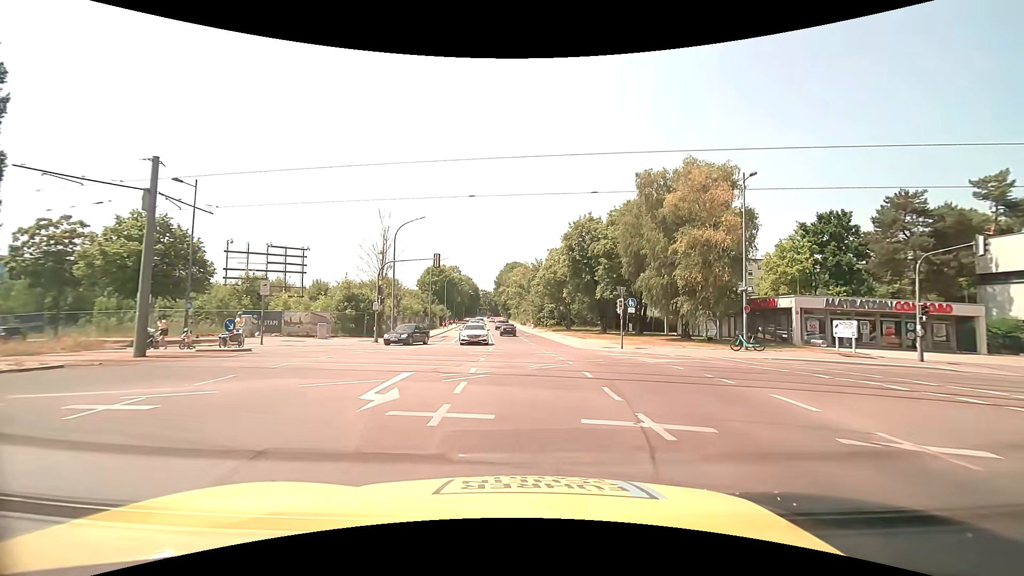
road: secondary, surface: asphalt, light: Day
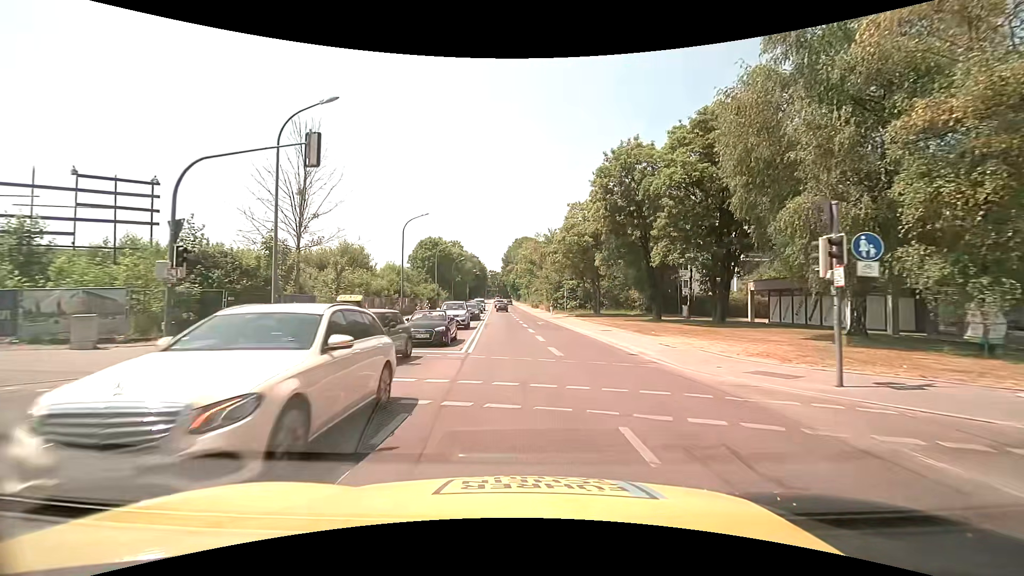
(-0.3, +21.7) m; -3°
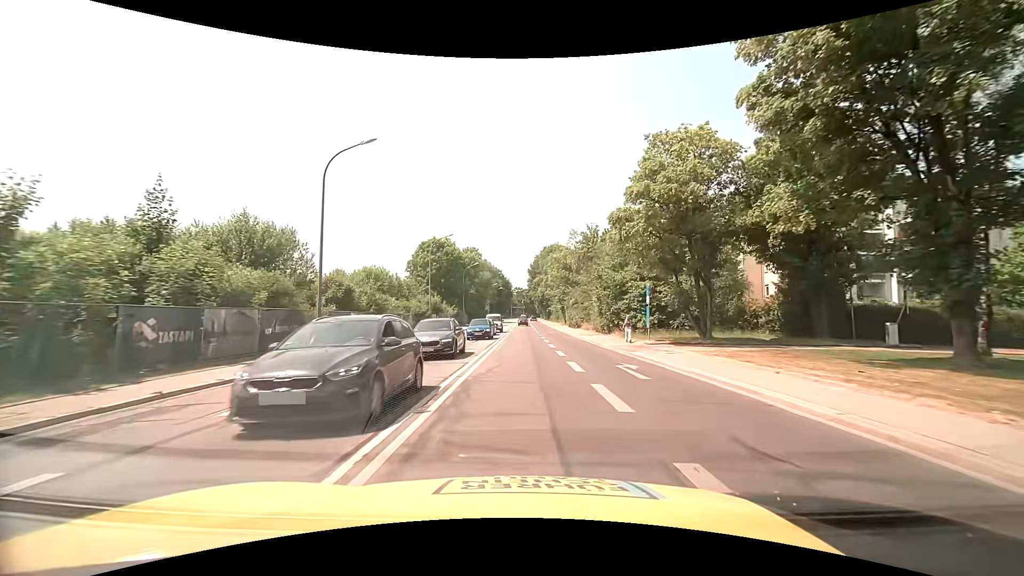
(-0.6, +26.5) m; -2°
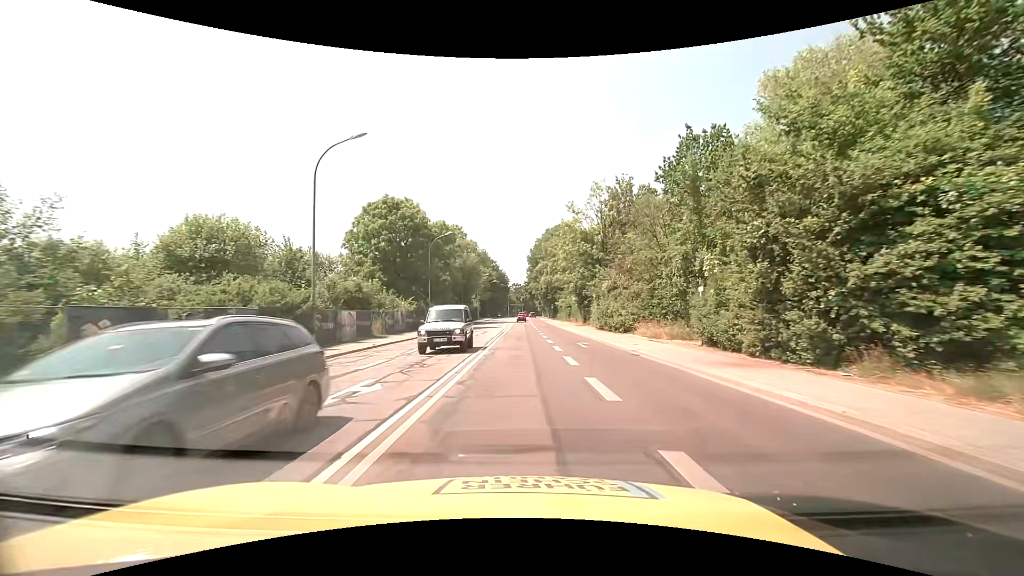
(0.0, +29.8) m; 0°
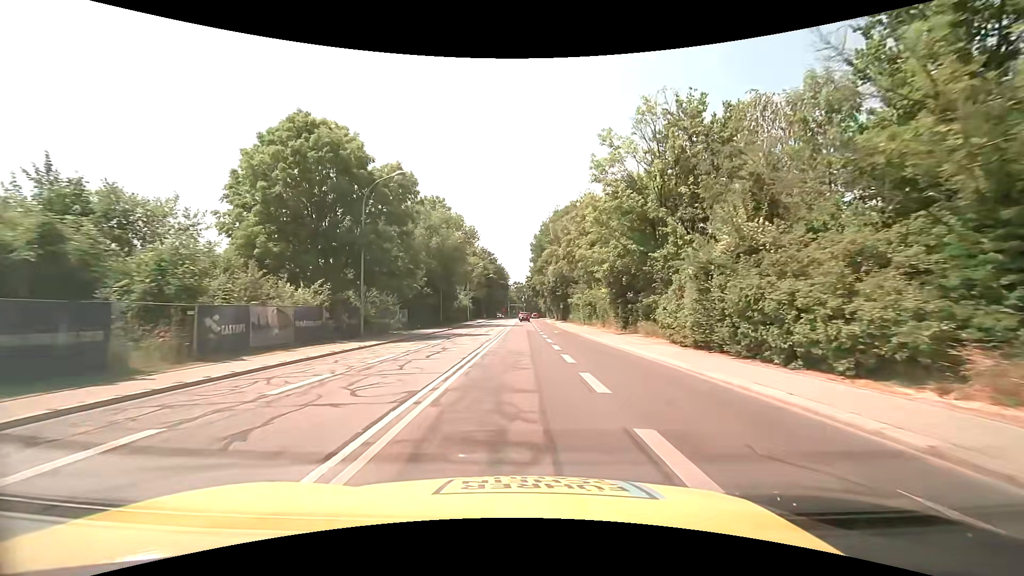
(+0.1, +23.3) m; 0°
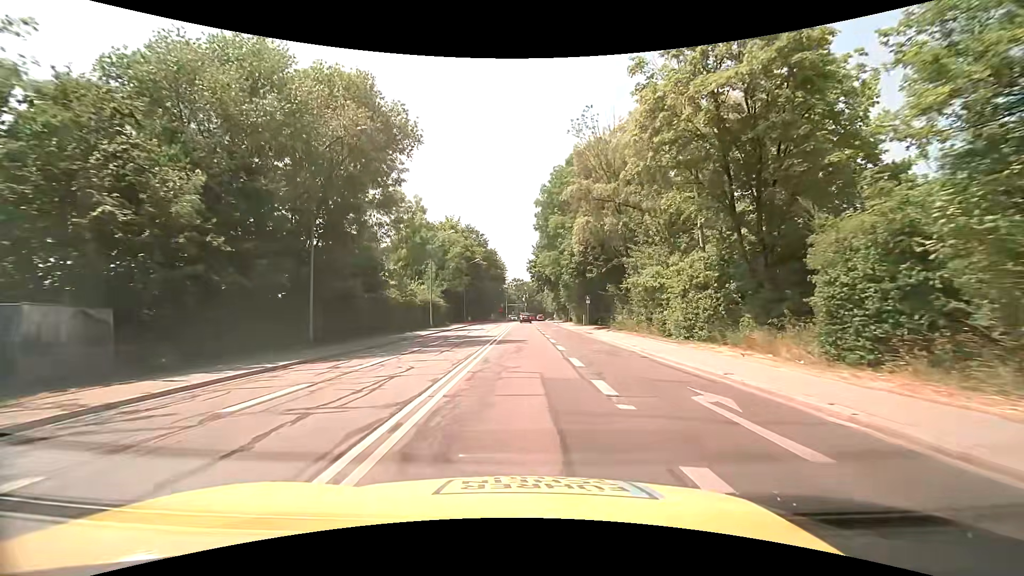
(0.0, +37.4) m; 0°
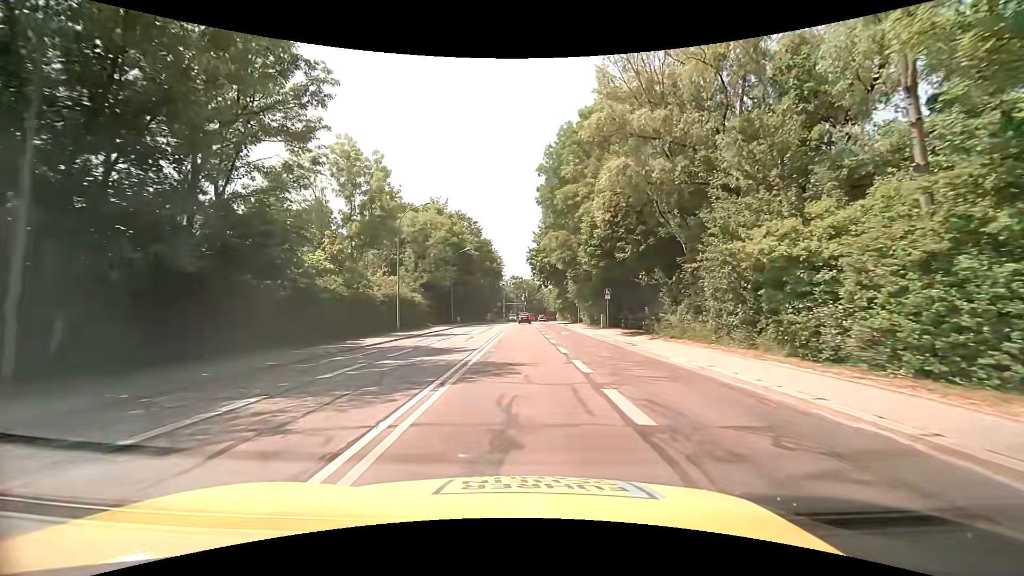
(-0.1, +13.6) m; 0°
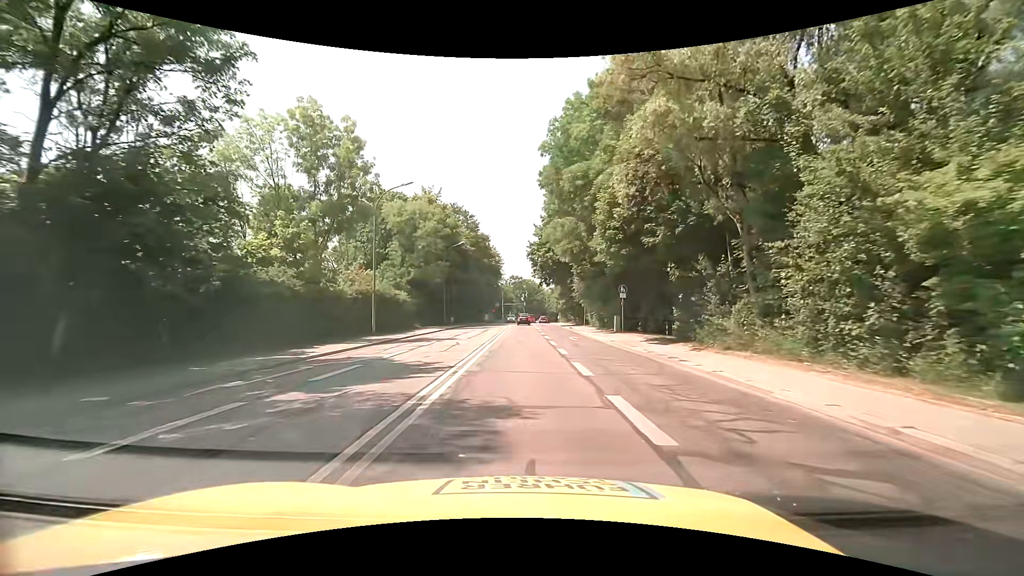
(0.0, +6.4) m; 0°
